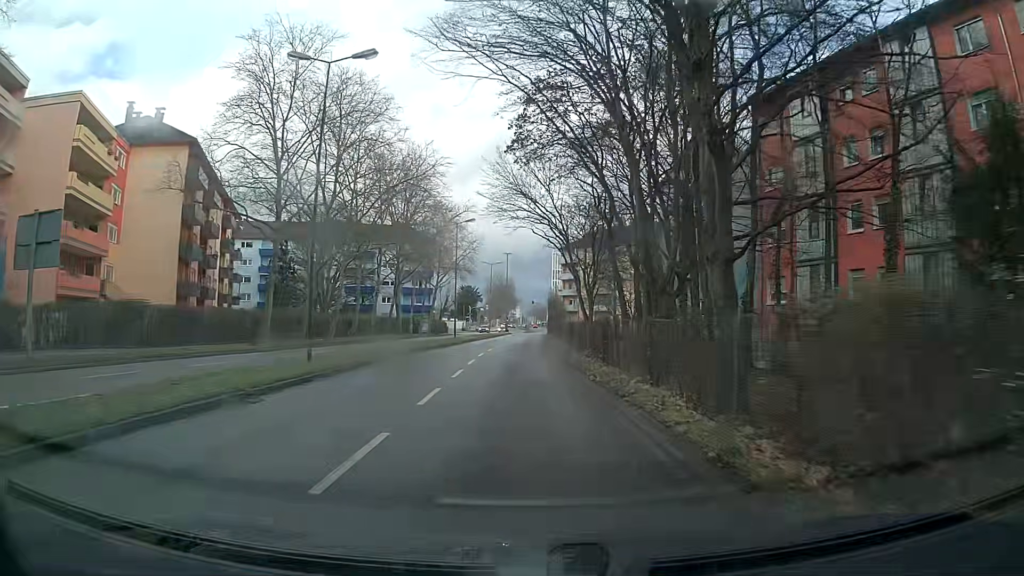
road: secondary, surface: asphalt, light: Day
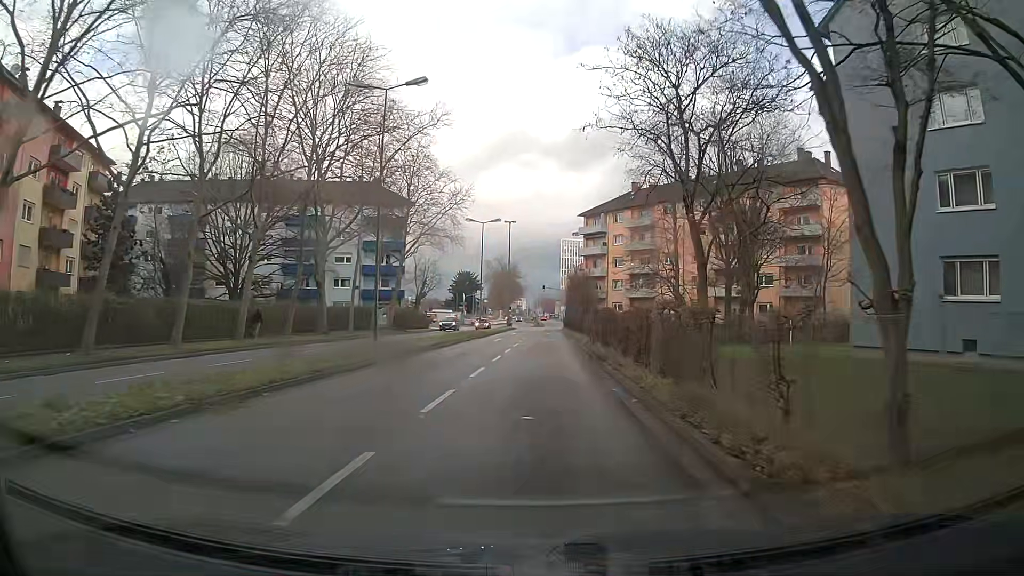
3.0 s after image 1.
(0.0, +31.6) m; +1°
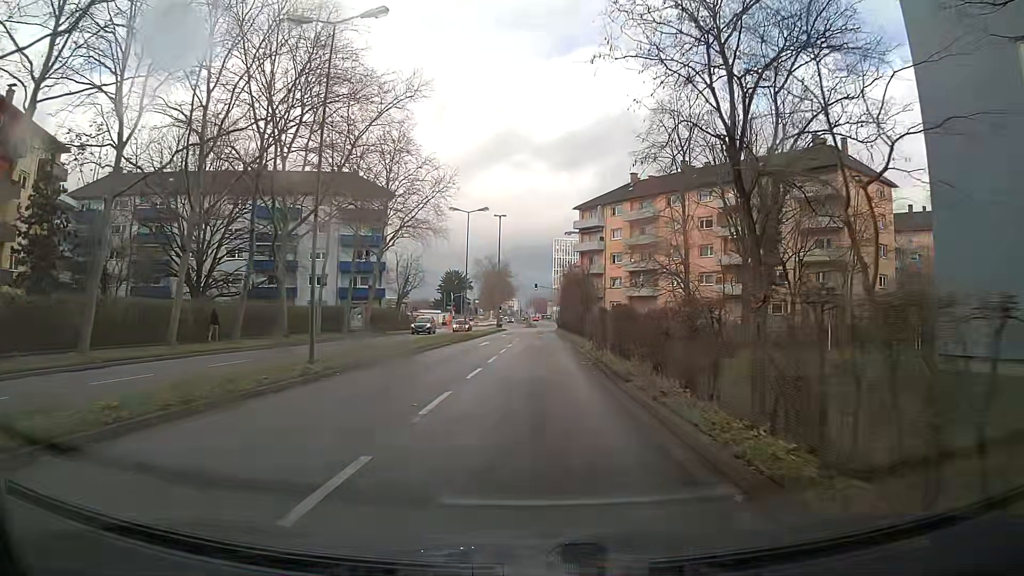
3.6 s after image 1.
(0.0, +6.1) m; 0°
